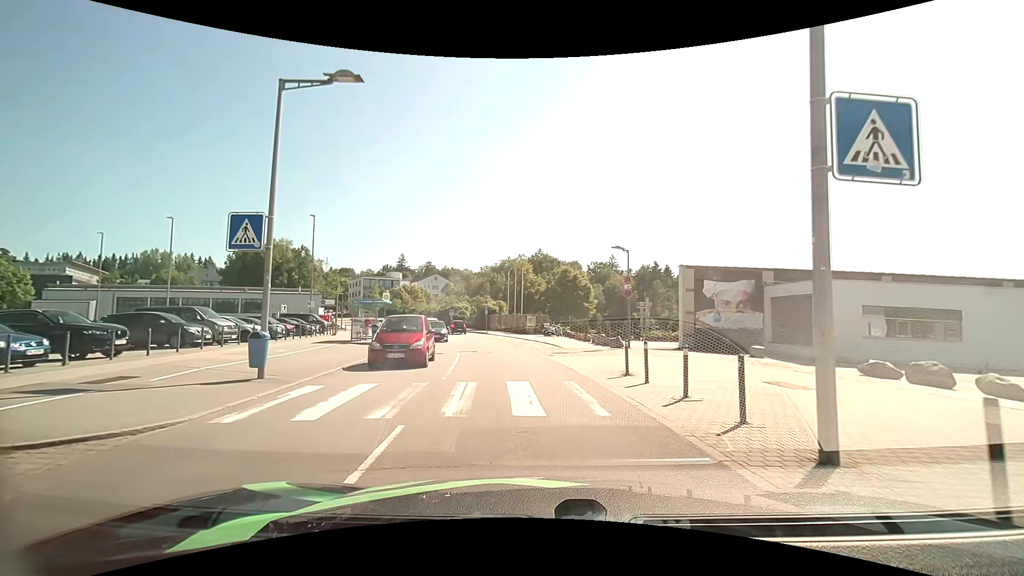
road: residential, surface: asphalt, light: Day
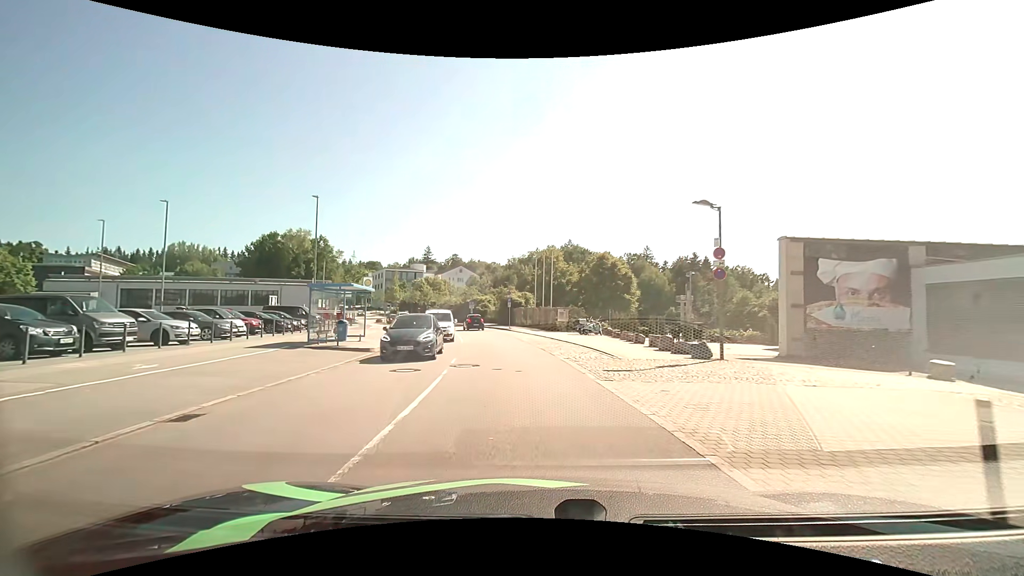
(-0.2, +8.9) m; -3°
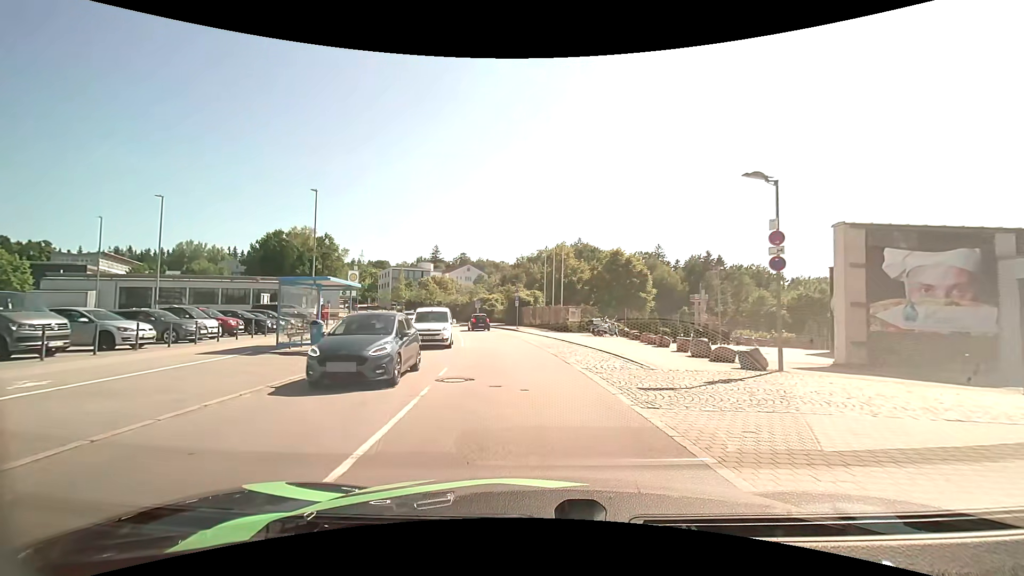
(0.0, +3.2) m; -1°
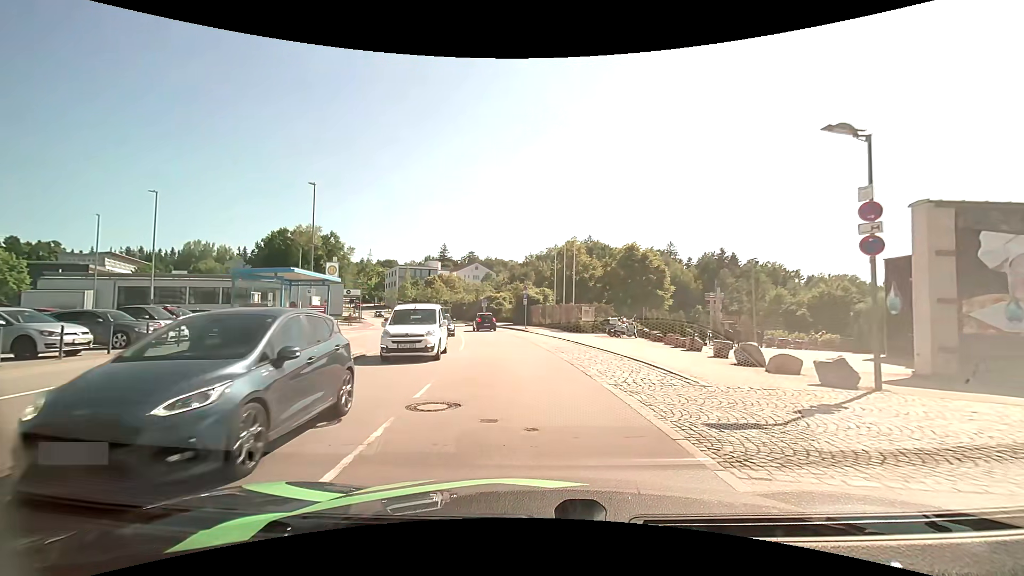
(0.0, +3.2) m; -1°
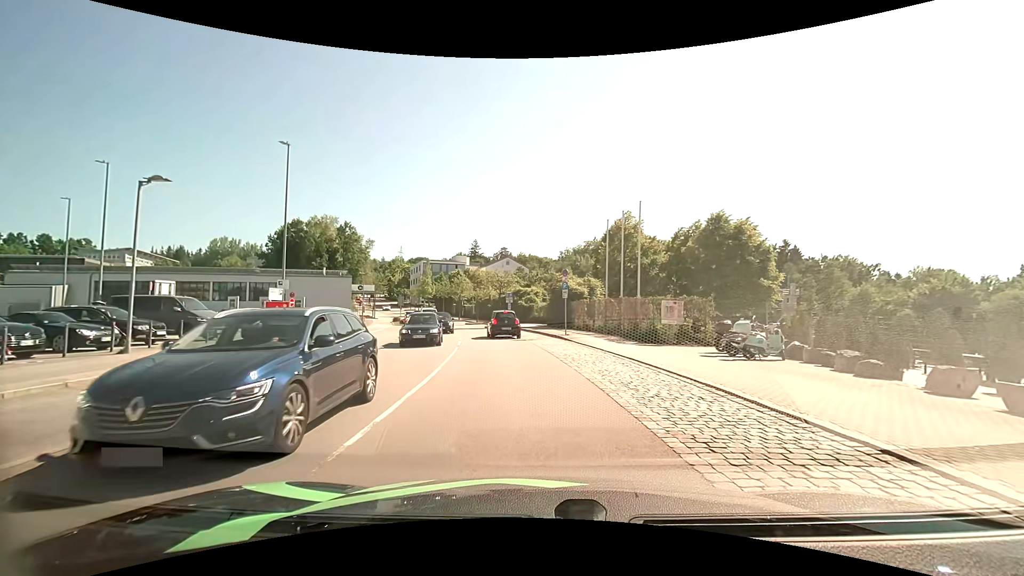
(-0.5, +14.2) m; -4°
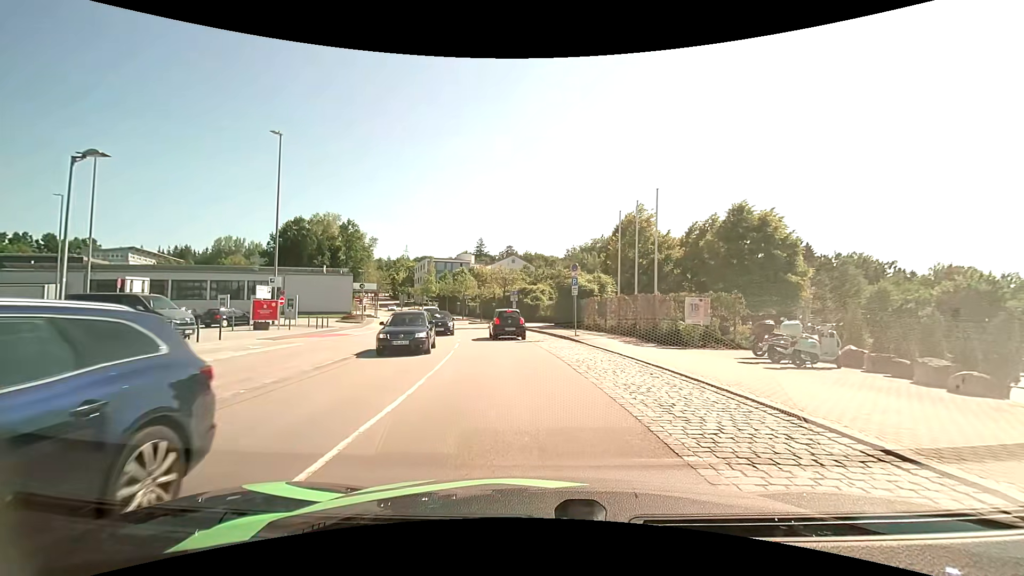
(0.0, +2.5) m; 0°
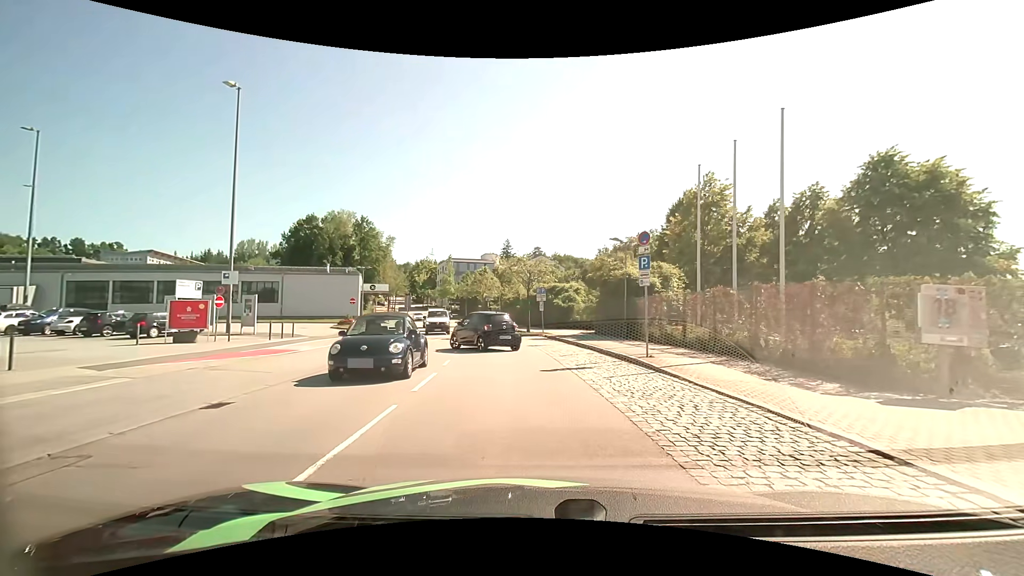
(-0.4, +10.3) m; -4°
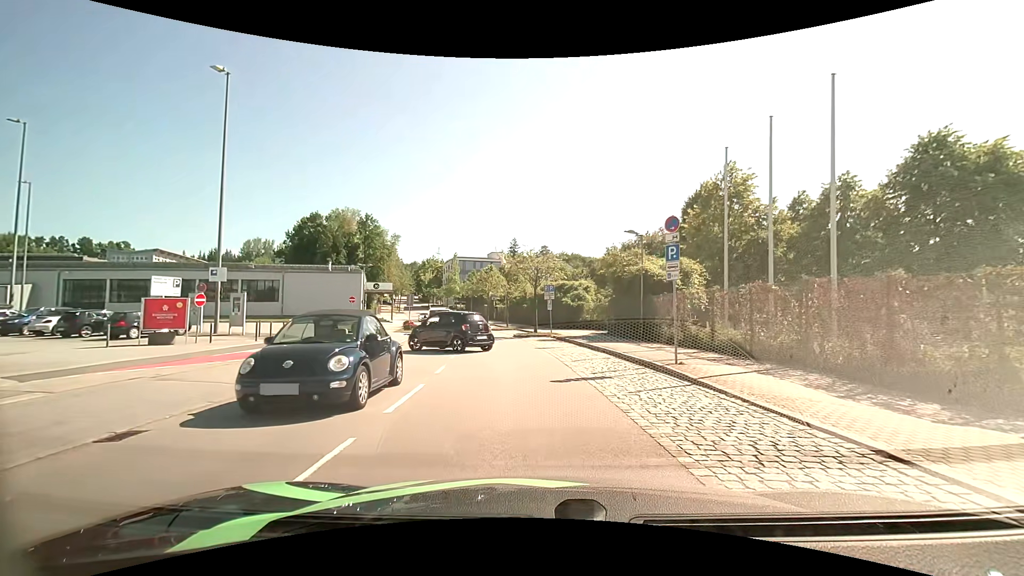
(0.0, +2.2) m; -1°
(0, +10) (-1, +20) (-3, +30) (-4, +40) (-6, +49) (-9, +59) (-11, +69) (-14, +78) (-17, +88) (-20, +98) m
